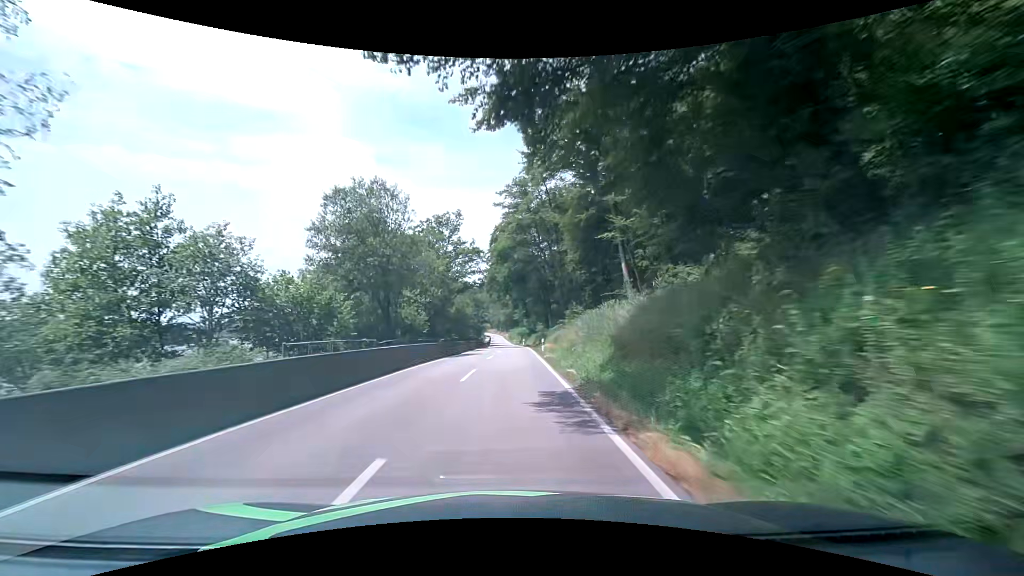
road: secondary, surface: asphalt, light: Day
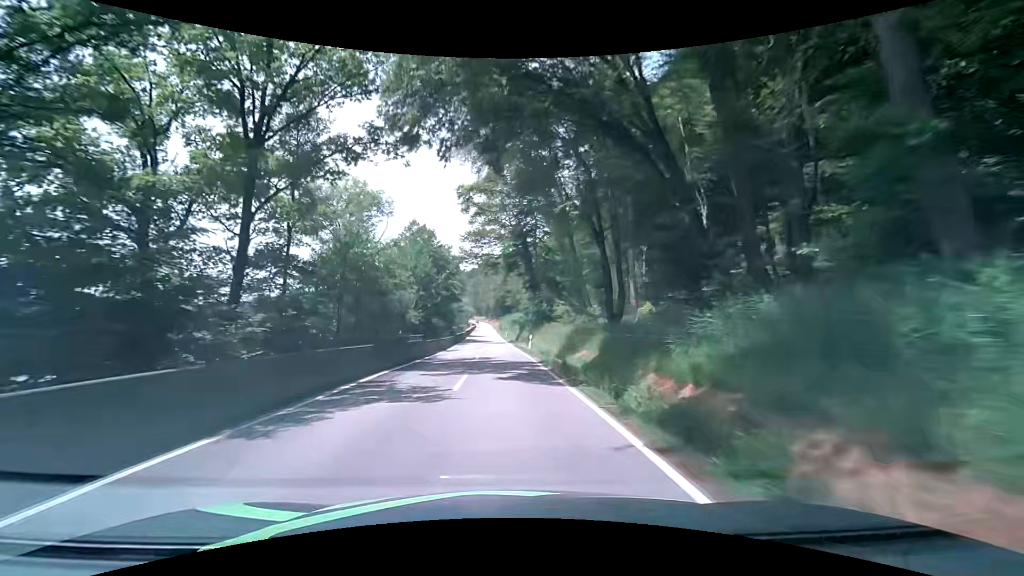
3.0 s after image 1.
(+0.6, +50.3) m; +1°
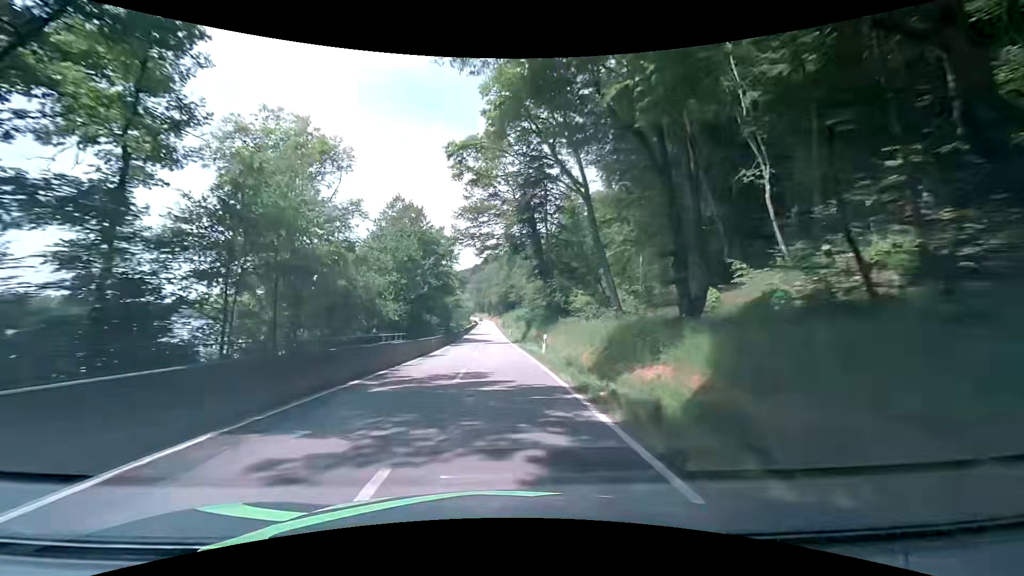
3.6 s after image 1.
(0.0, +10.3) m; 0°
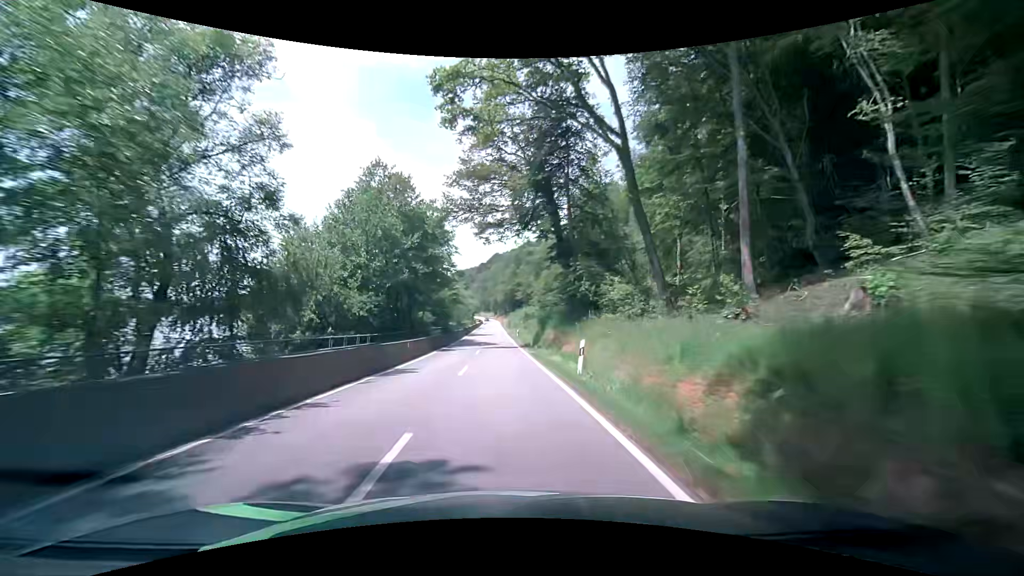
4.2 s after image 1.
(0.0, +10.4) m; -1°
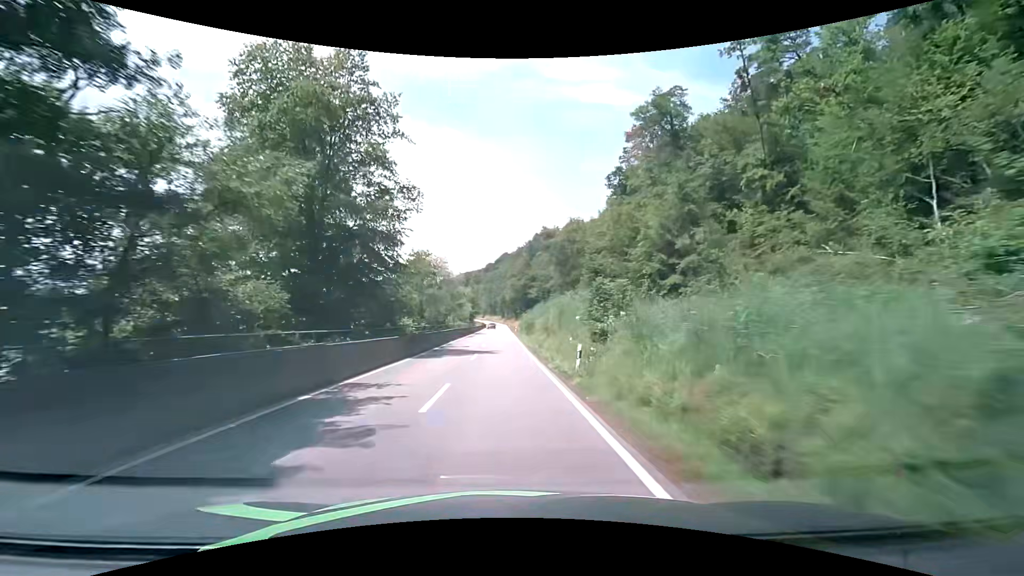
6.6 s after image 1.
(-0.6, +42.4) m; 0°
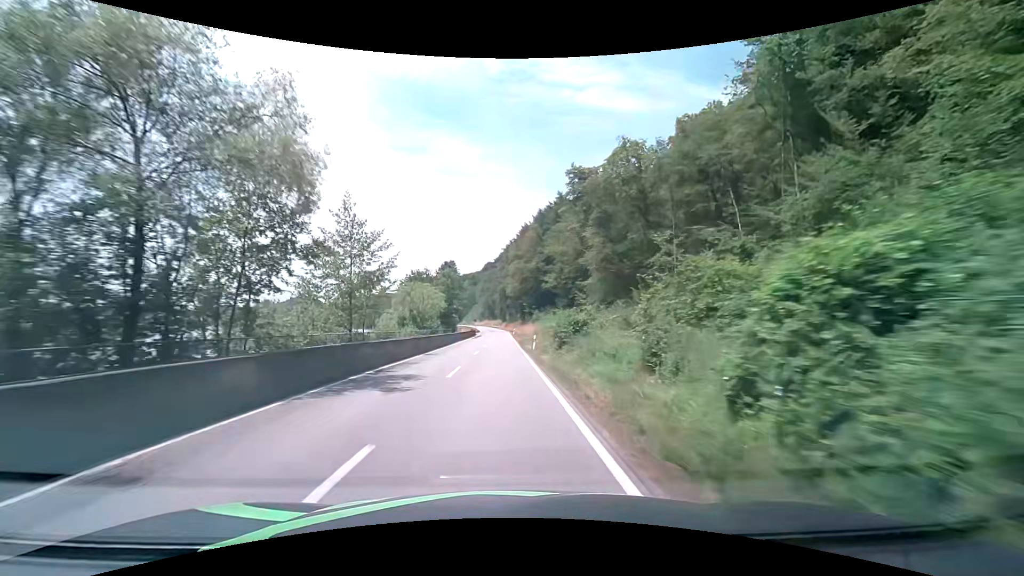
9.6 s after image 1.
(-0.6, +54.3) m; -1°
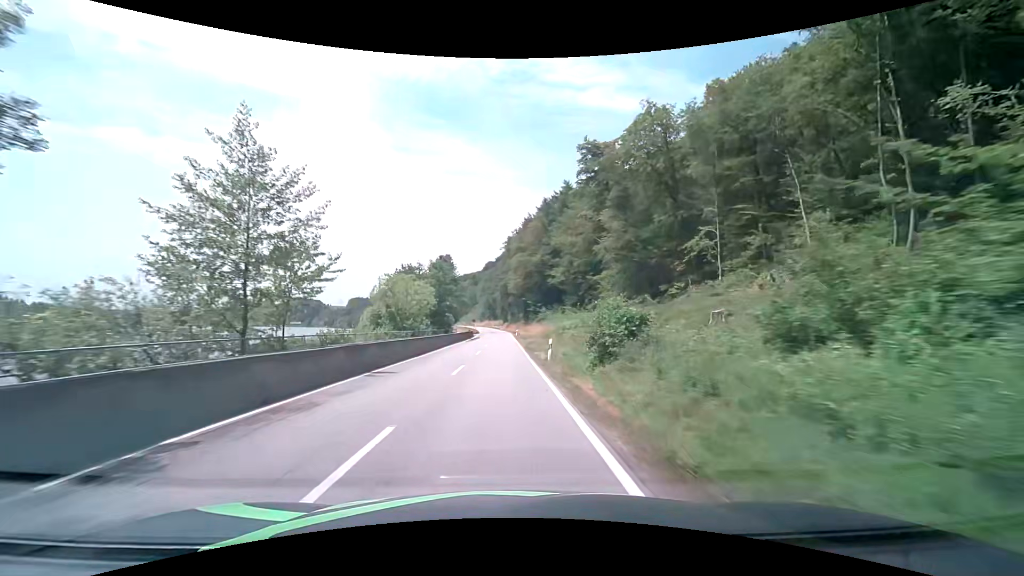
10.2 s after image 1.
(0.0, +10.9) m; 0°
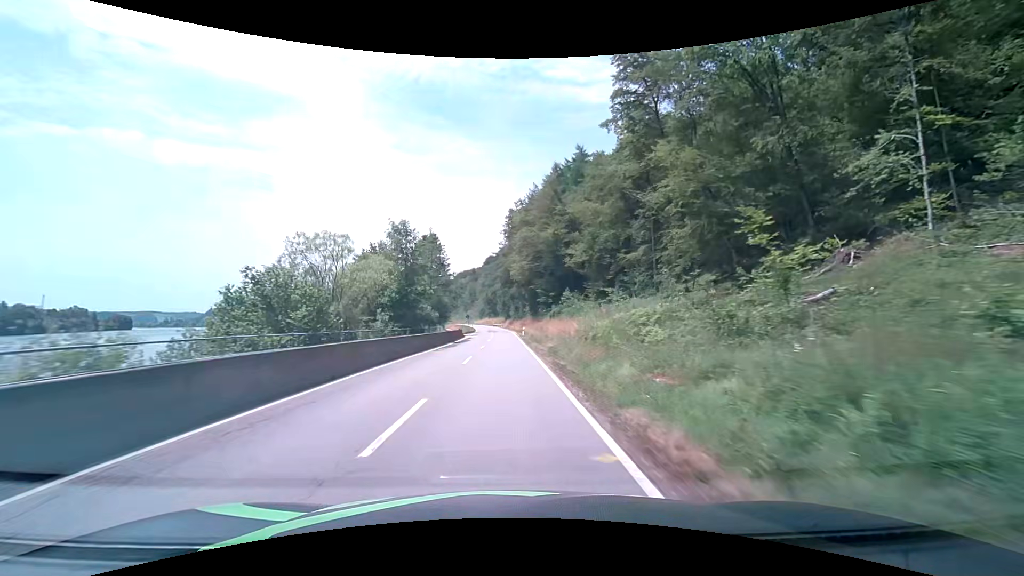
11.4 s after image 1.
(-0.1, +21.7) m; 0°
(0, +10) (0, +20) (0, +30) (0, +40) (0, +50) (0, +60) (-1, +70) (-1, +80) (-1, +90) (-2, +100) m
